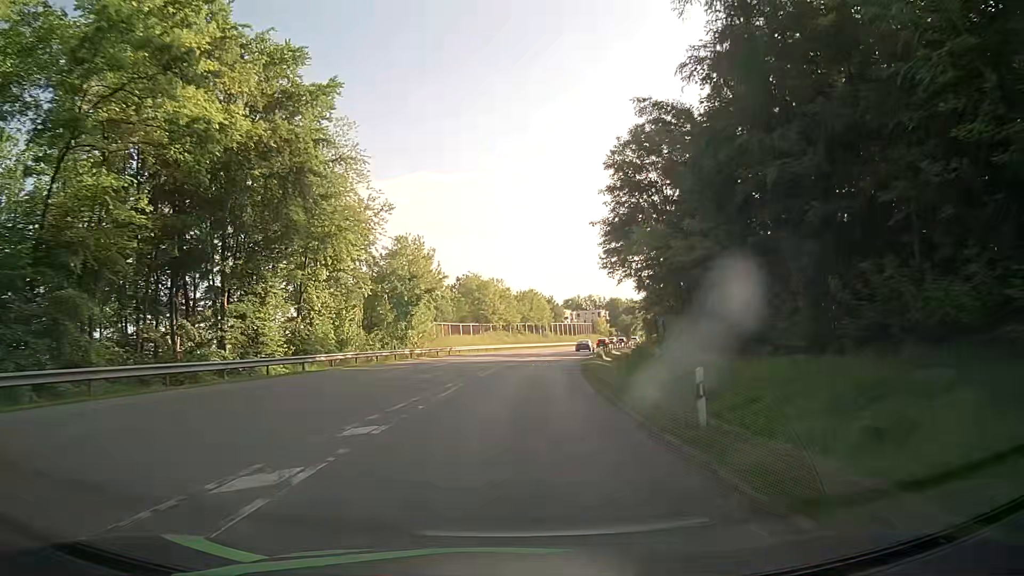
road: secondary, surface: asphalt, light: Day
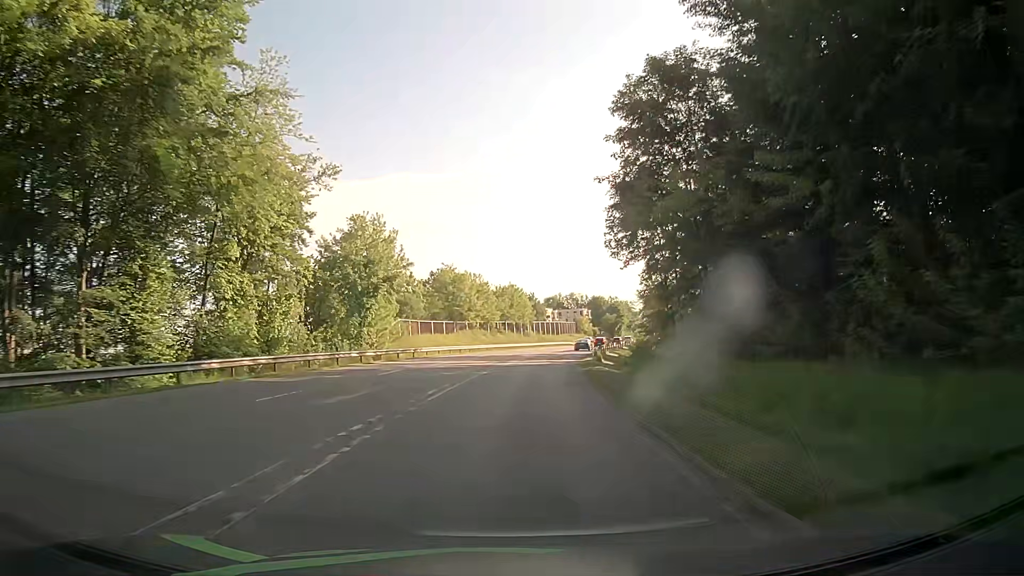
(+0.2, +10.8) m; +2°
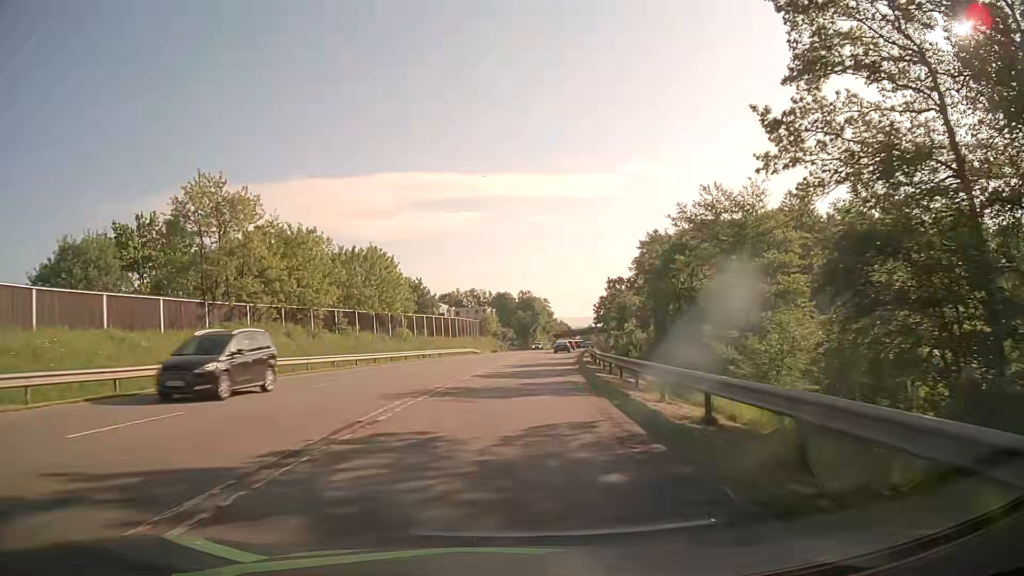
(+4.1, +53.4) m; +9°
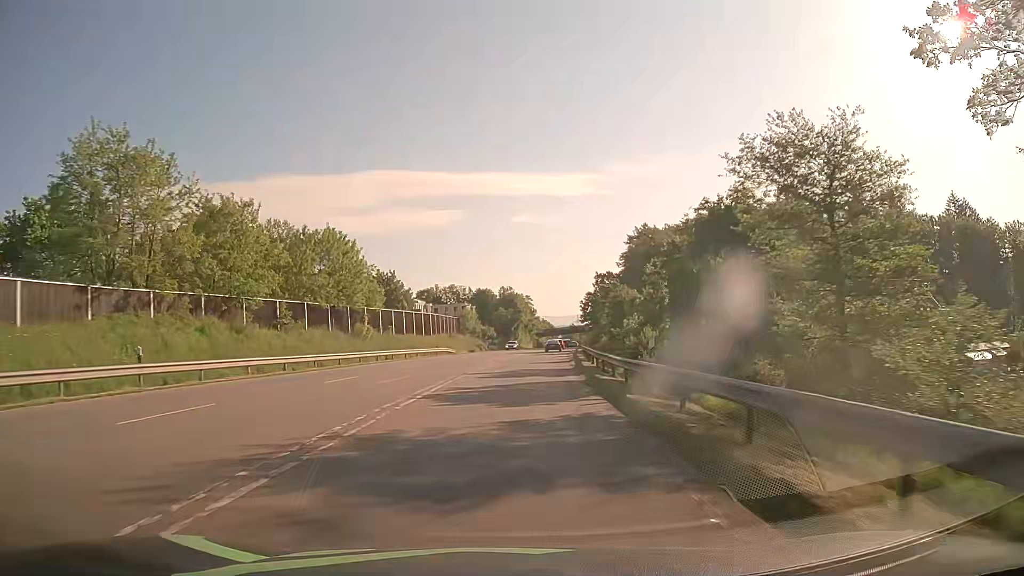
(+0.1, +10.2) m; +1°
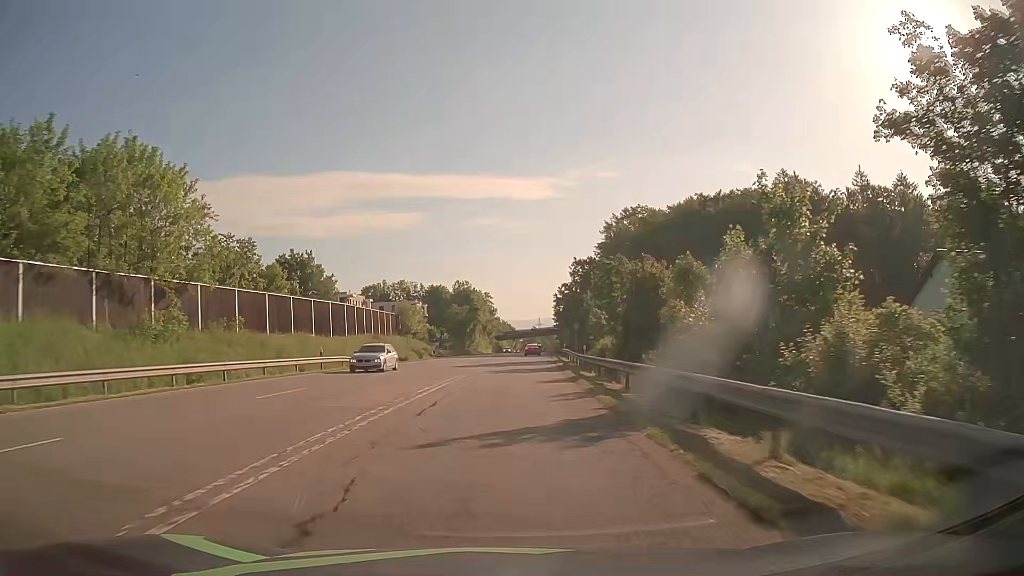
(+1.1, +29.2) m; +4°
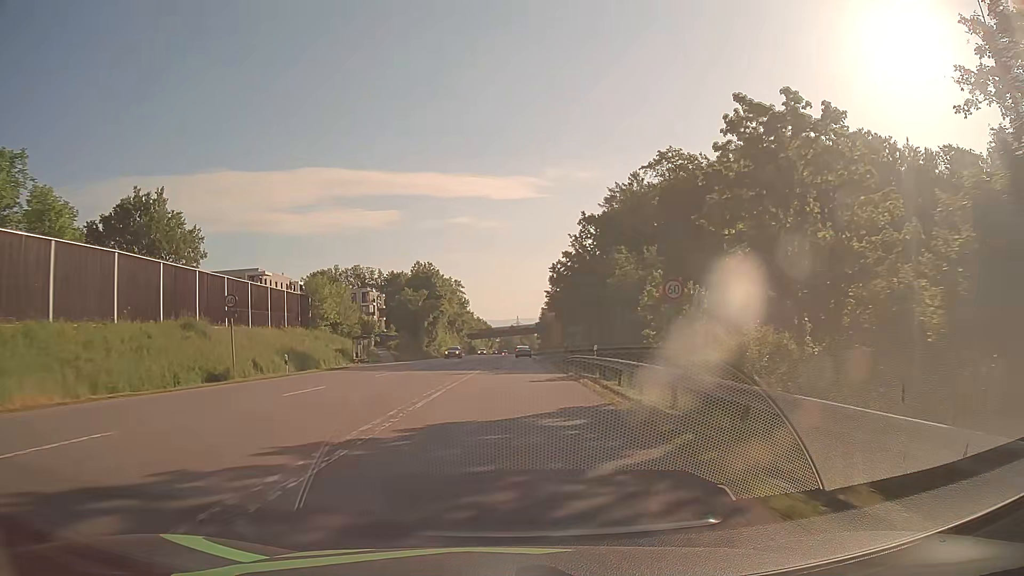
(+0.6, +37.5) m; +2°
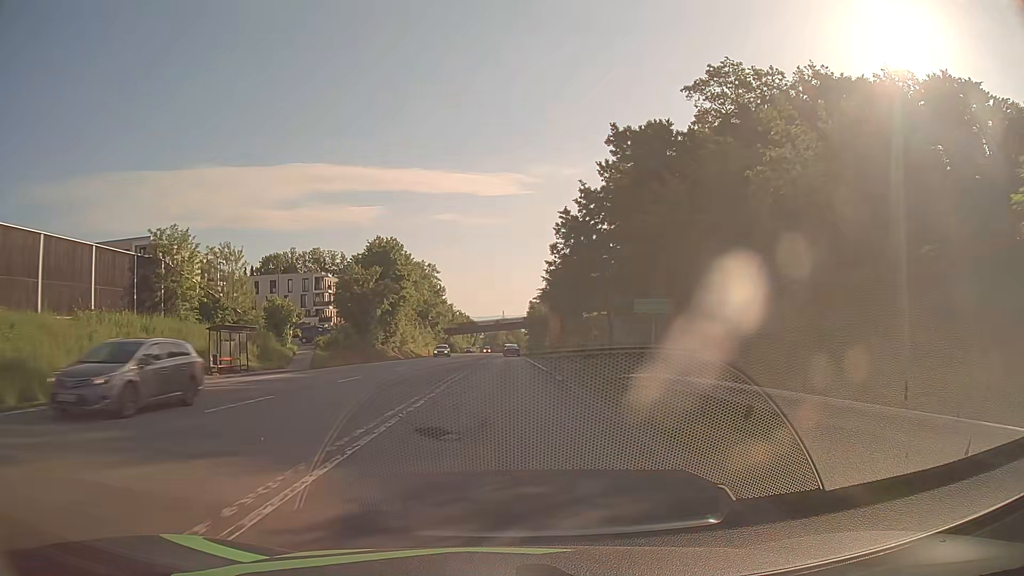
(+0.3, +27.8) m; +1°
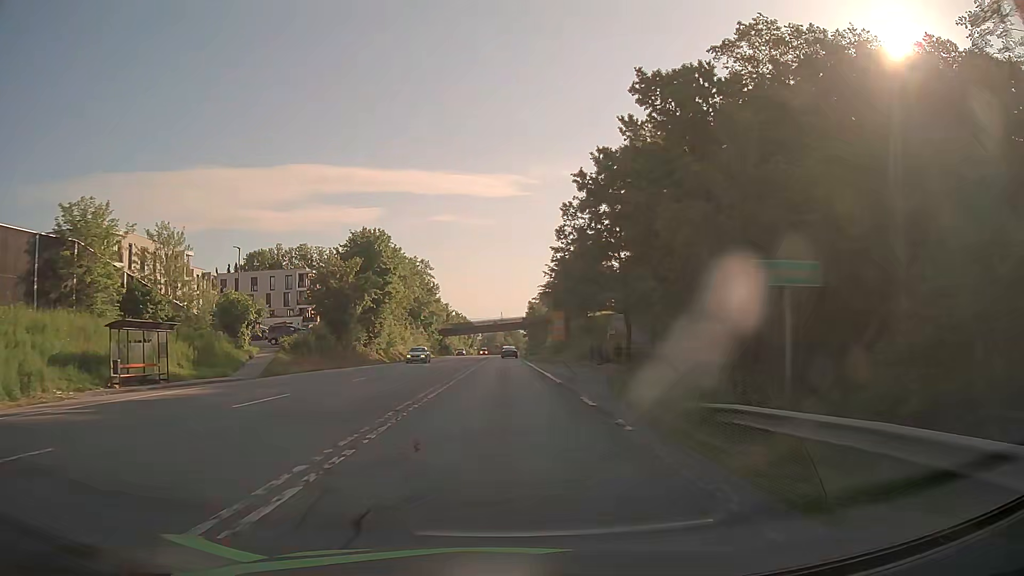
(0.0, +9.3) m; 0°
(0, +10) (0, +20) (0, +30) (0, +40) (0, +50) (0, +60) (0, +70) (0, +80) (0, +90) (0, +100) m
